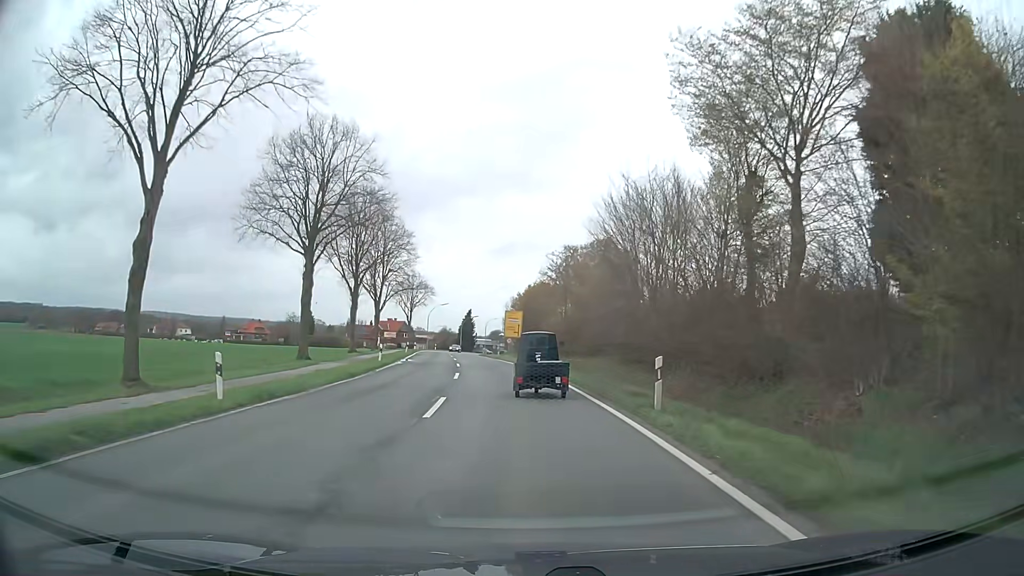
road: secondary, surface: asphalt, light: Day
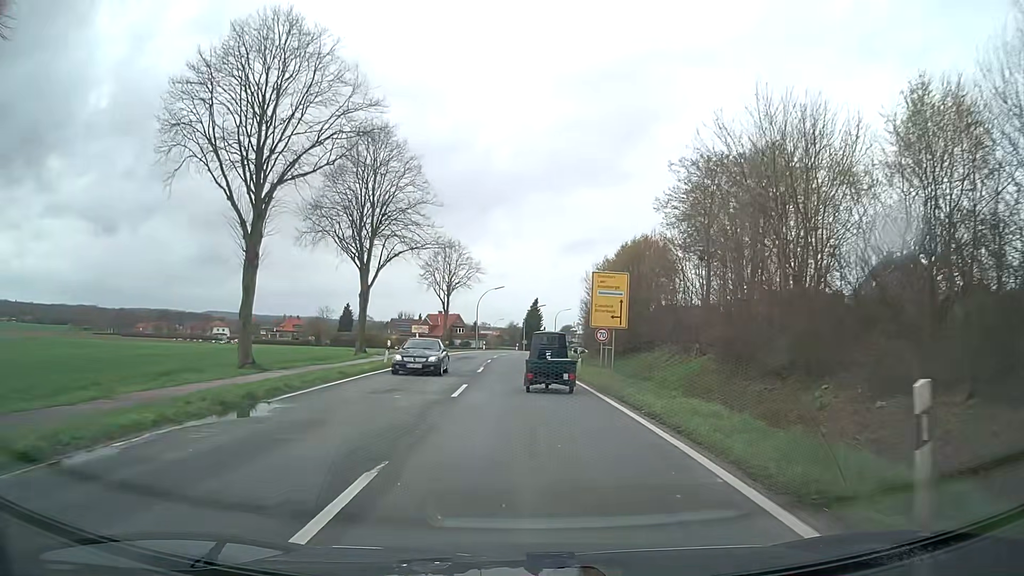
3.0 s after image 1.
(-1.3, +33.0) m; -5°
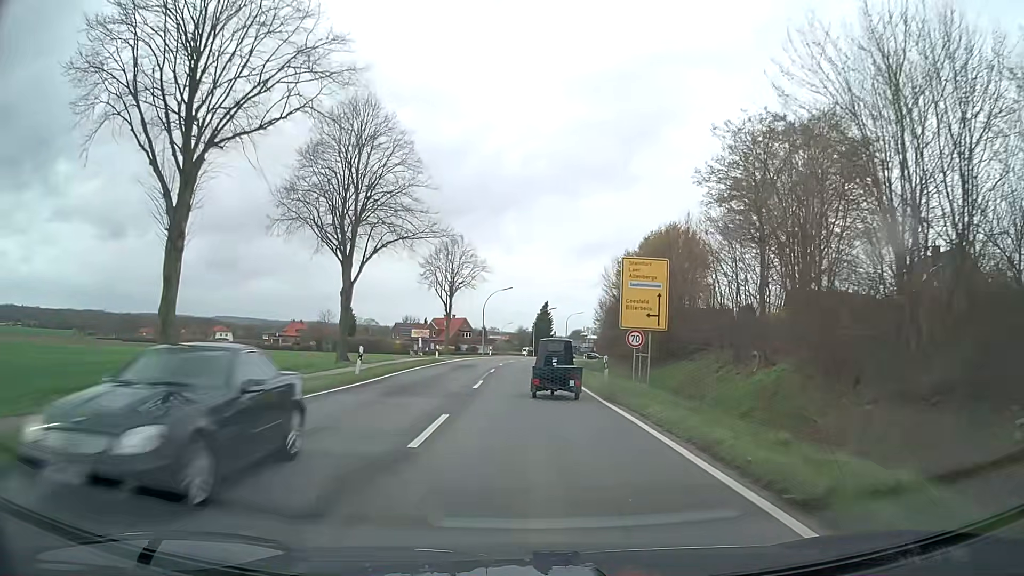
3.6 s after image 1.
(0.0, +6.7) m; -2°
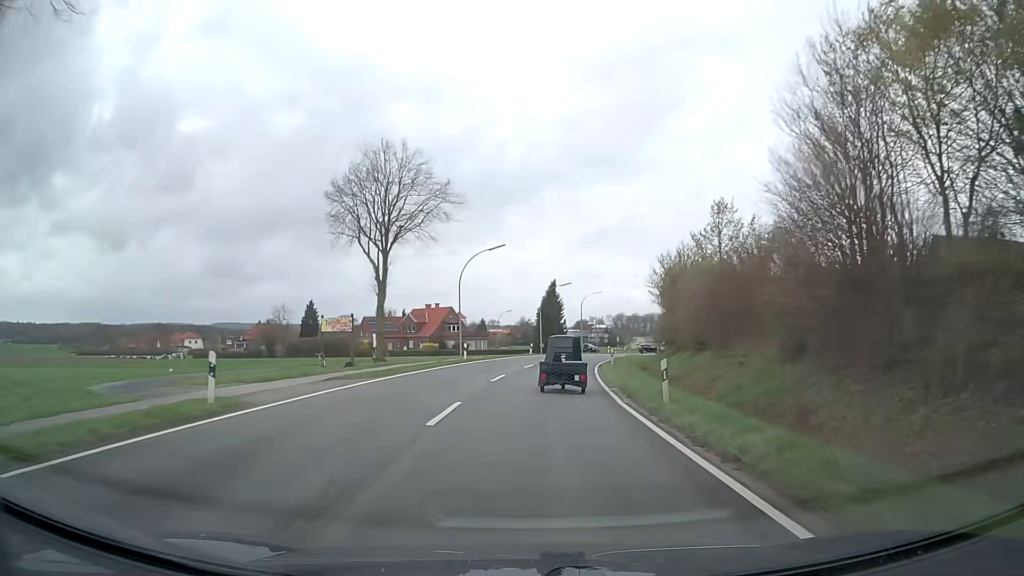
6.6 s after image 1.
(+0.3, +34.4) m; +1°
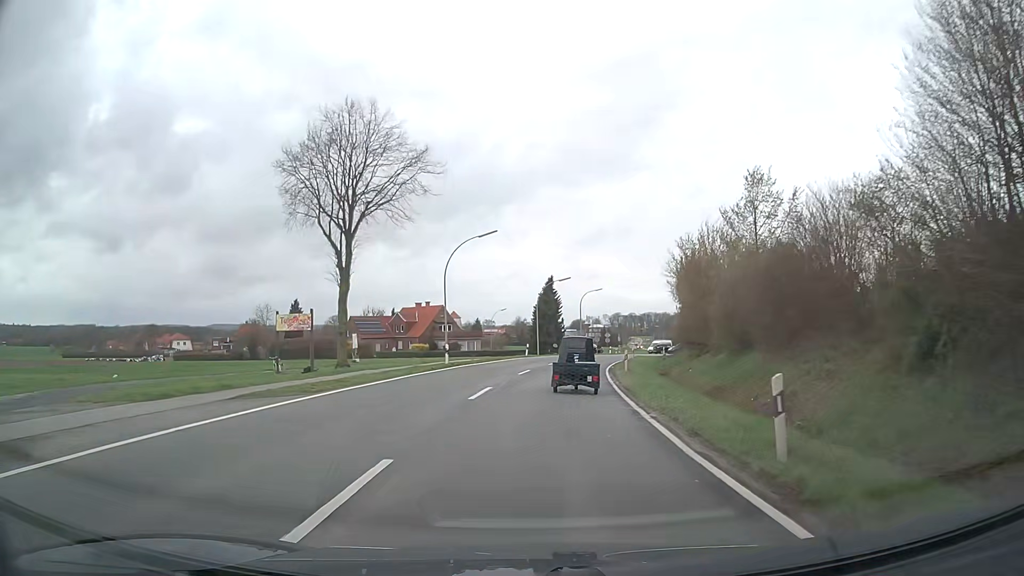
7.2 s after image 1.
(0.0, +7.1) m; 0°
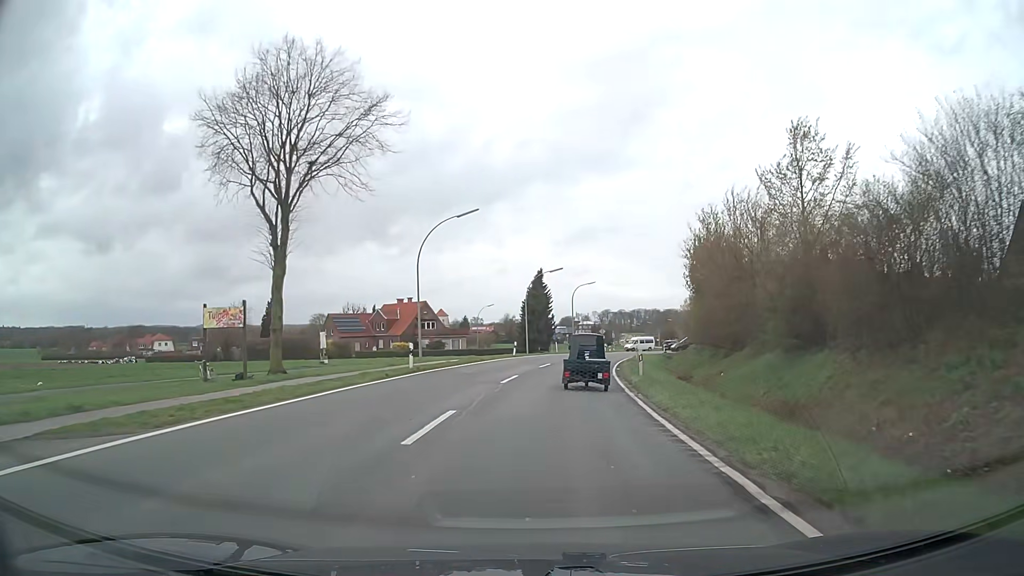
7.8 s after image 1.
(0.0, +7.1) m; +1°
